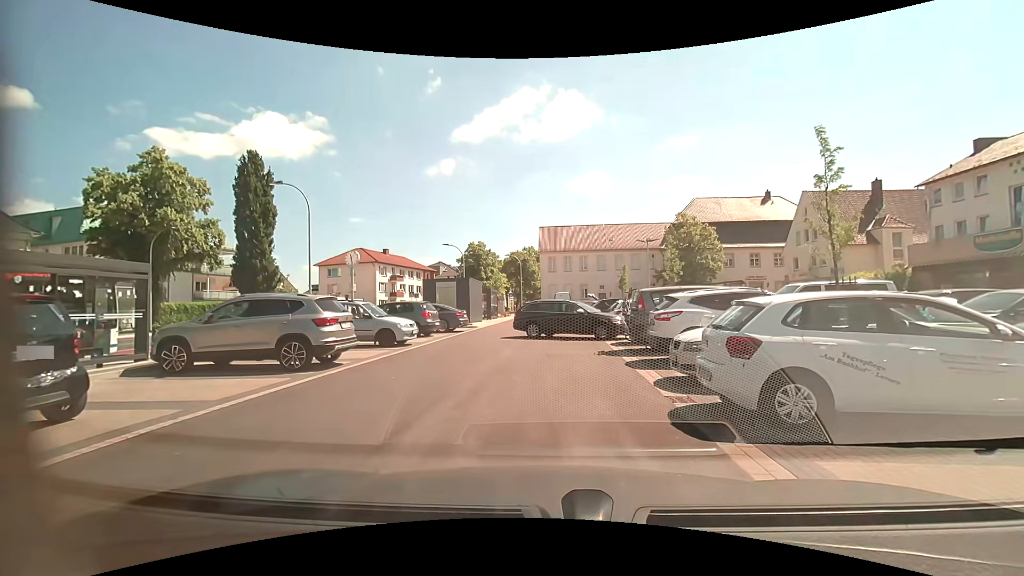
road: service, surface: asphalt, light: Day
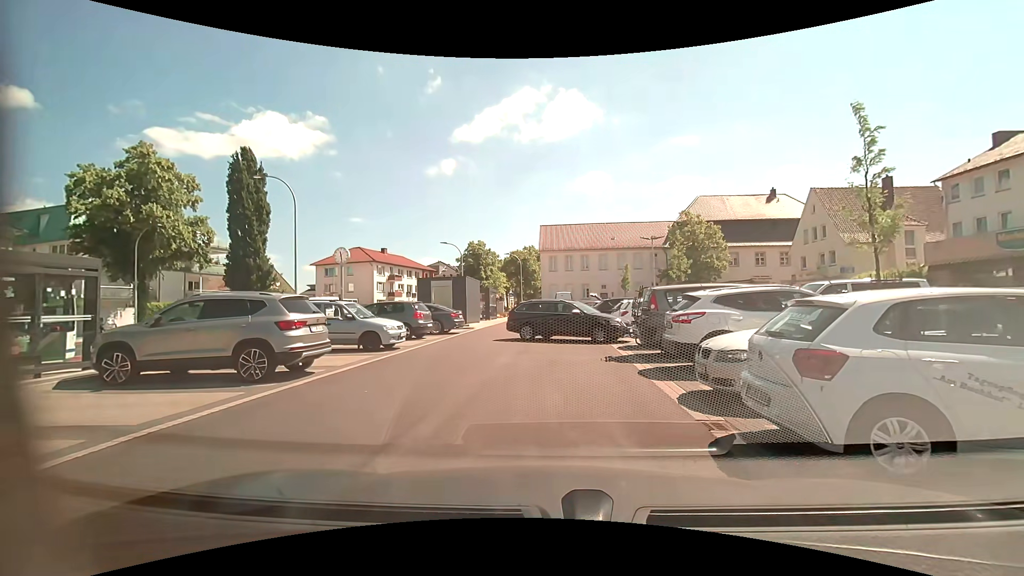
(0.0, +1.4) m; -1°
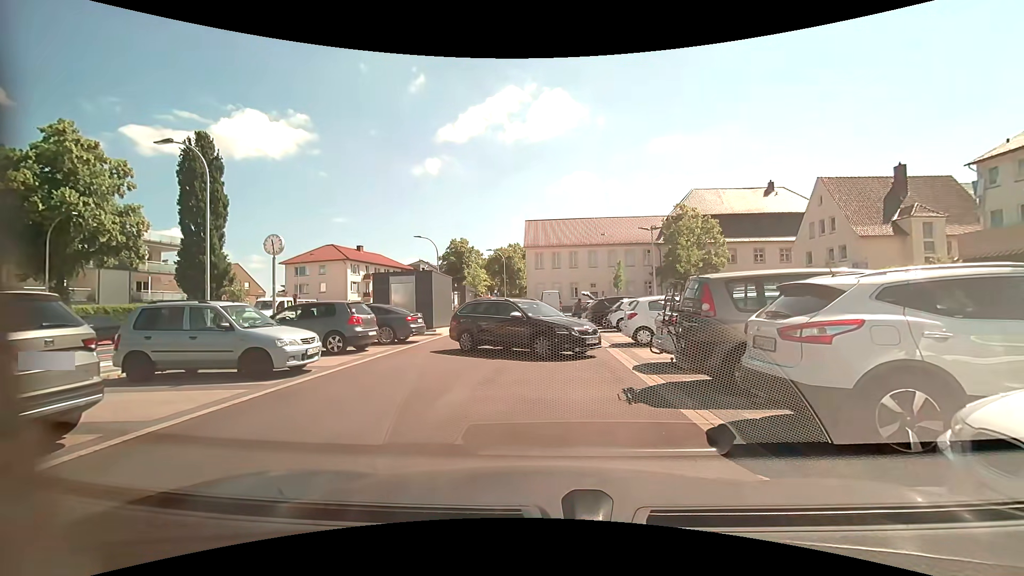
(0.0, +4.9) m; +2°
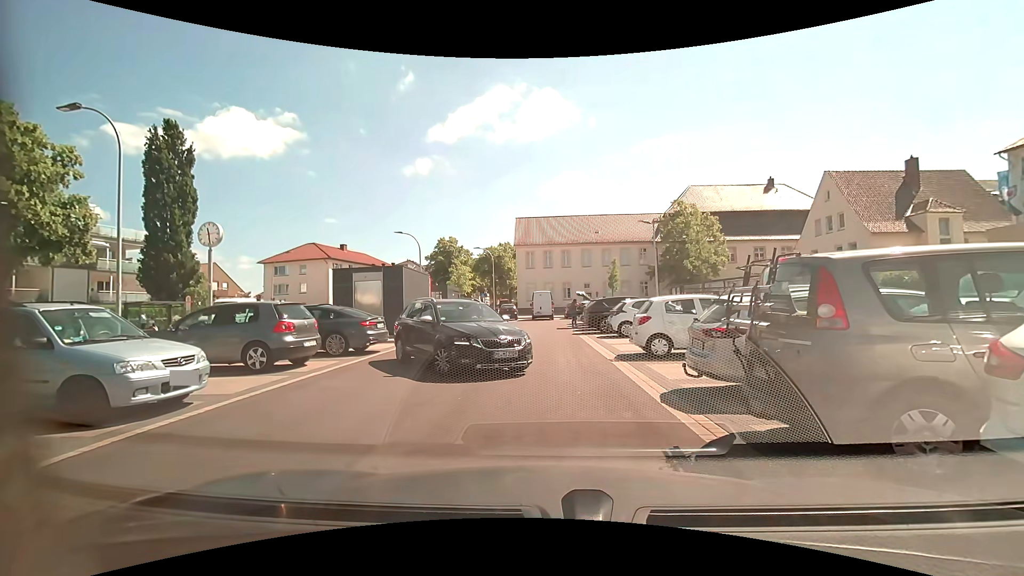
(-0.1, +3.2) m; -1°
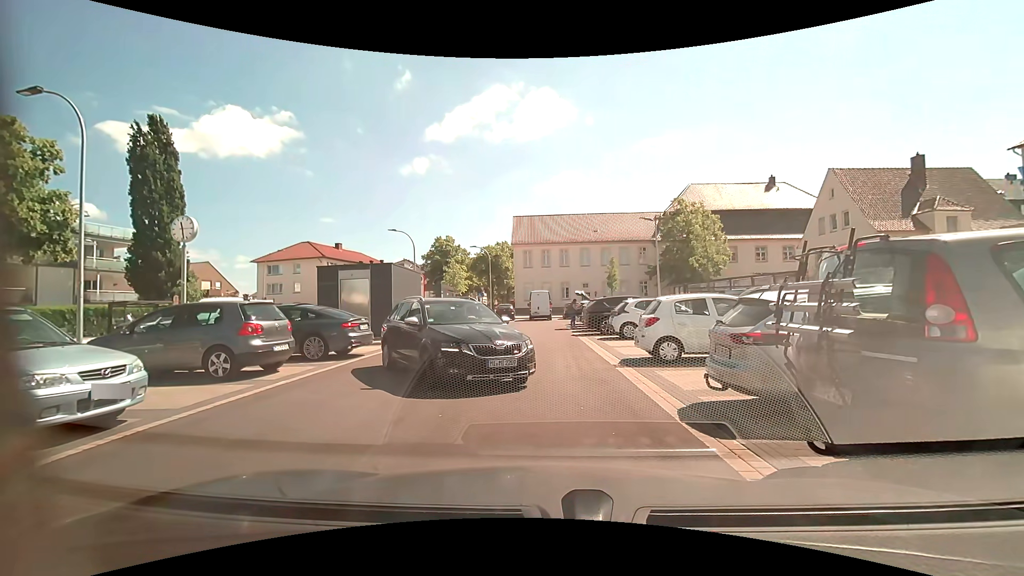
(0.0, +1.1) m; 0°
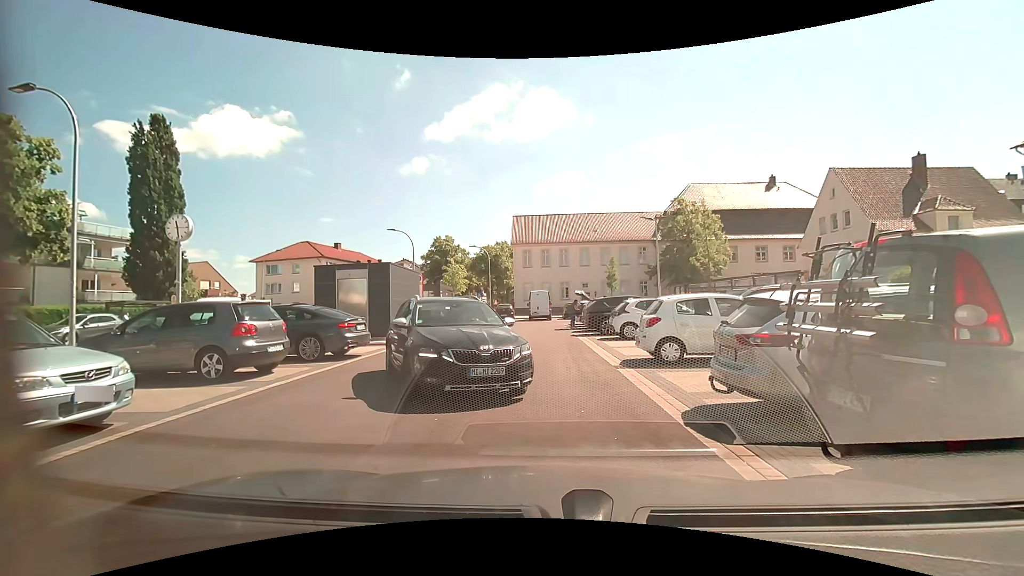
(0.0, +0.2) m; 0°
